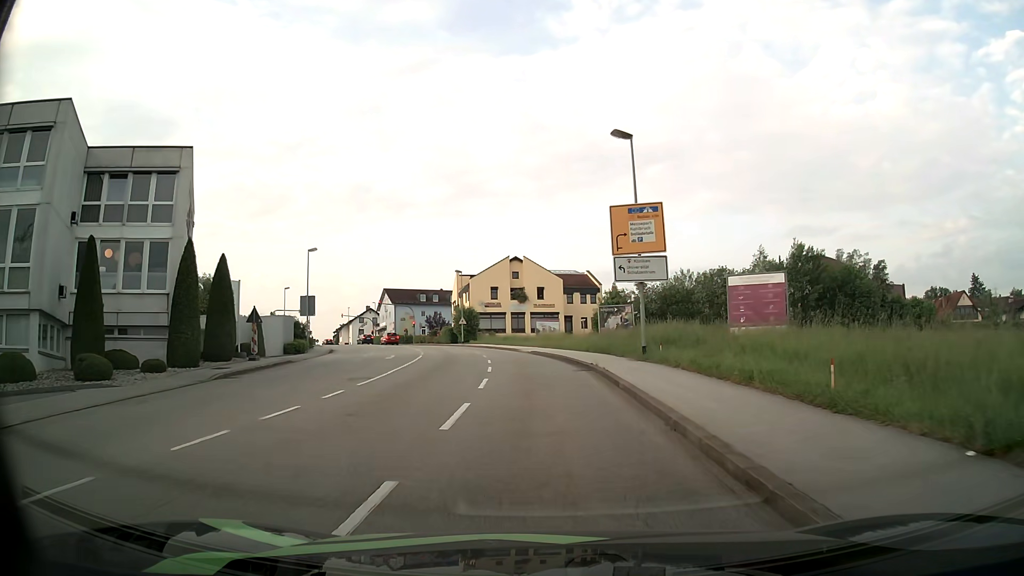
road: tertiary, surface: asphalt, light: Day
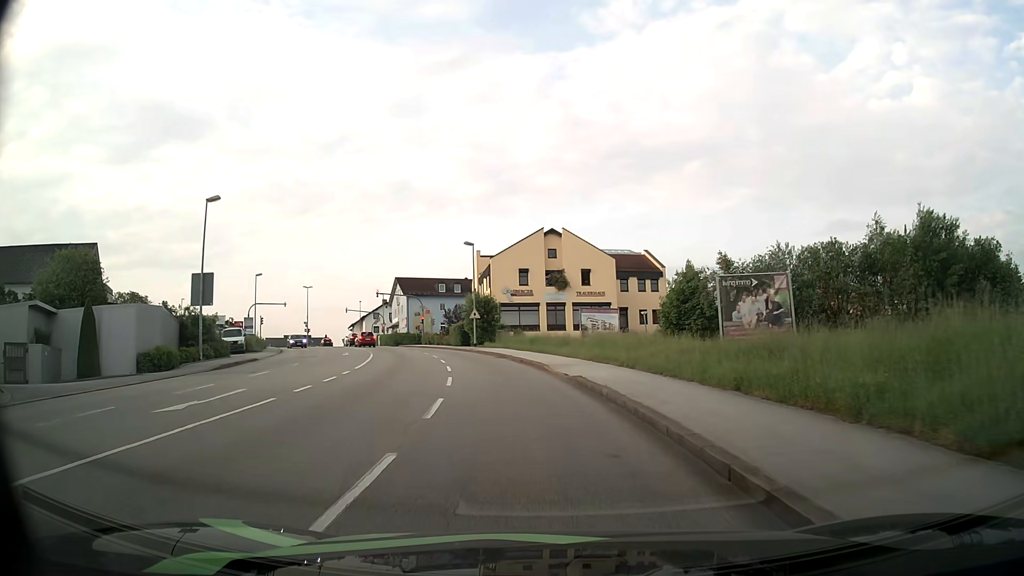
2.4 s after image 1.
(-0.5, +22.9) m; -4°
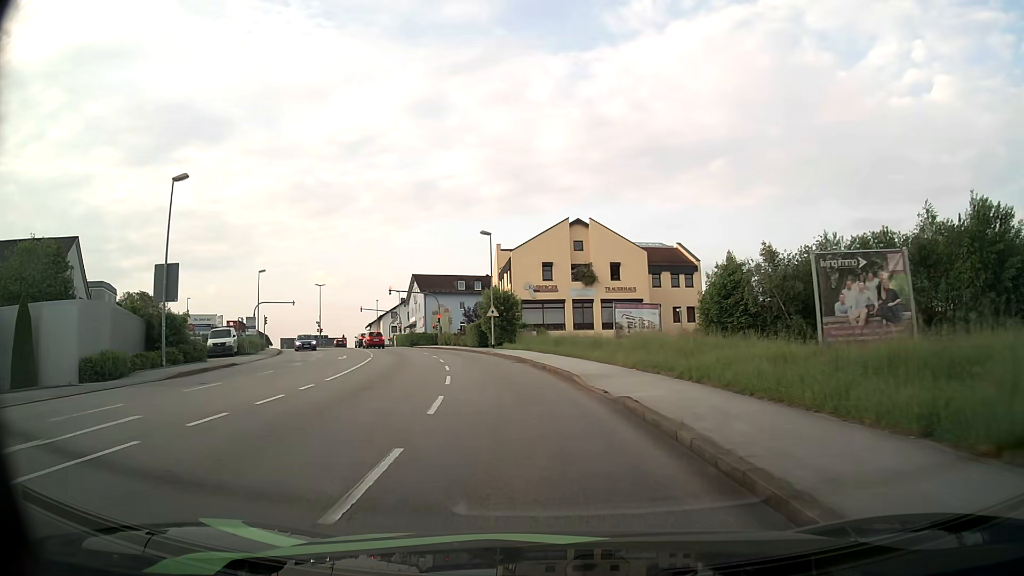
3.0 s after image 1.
(-0.1, +5.7) m; -2°
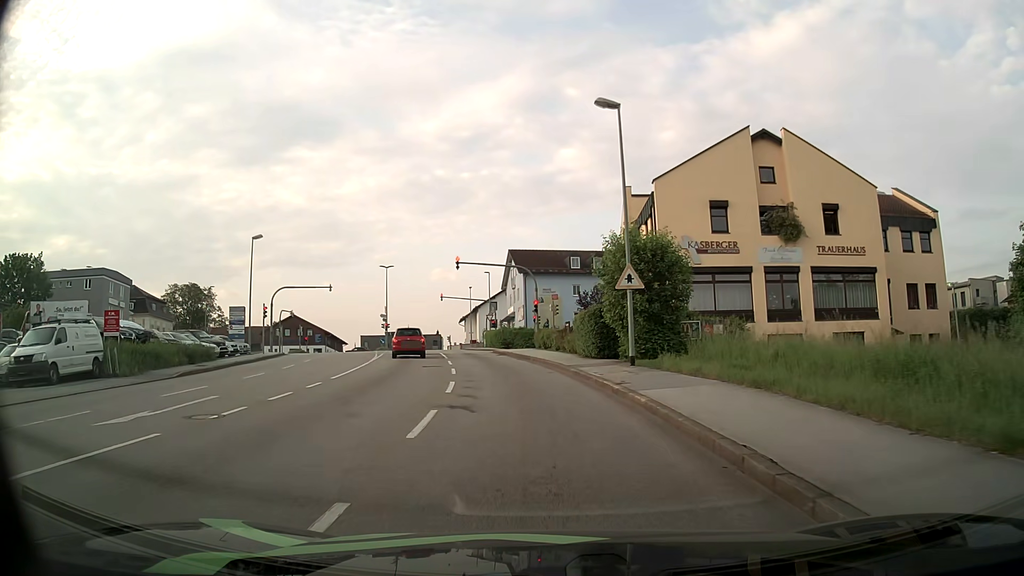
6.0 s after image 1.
(-2.4, +26.9) m; -10°
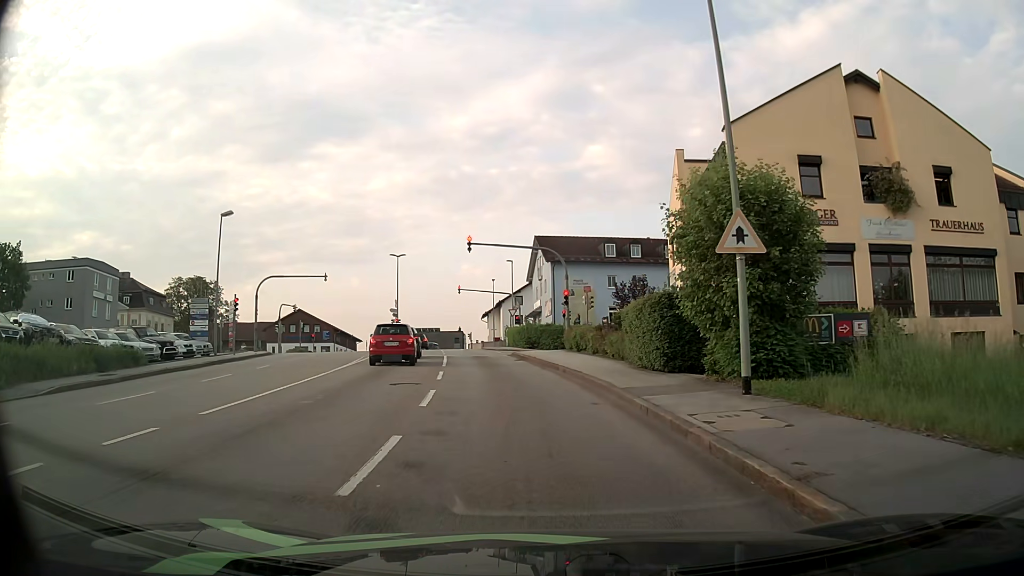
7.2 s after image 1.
(-0.2, +8.9) m; -2°
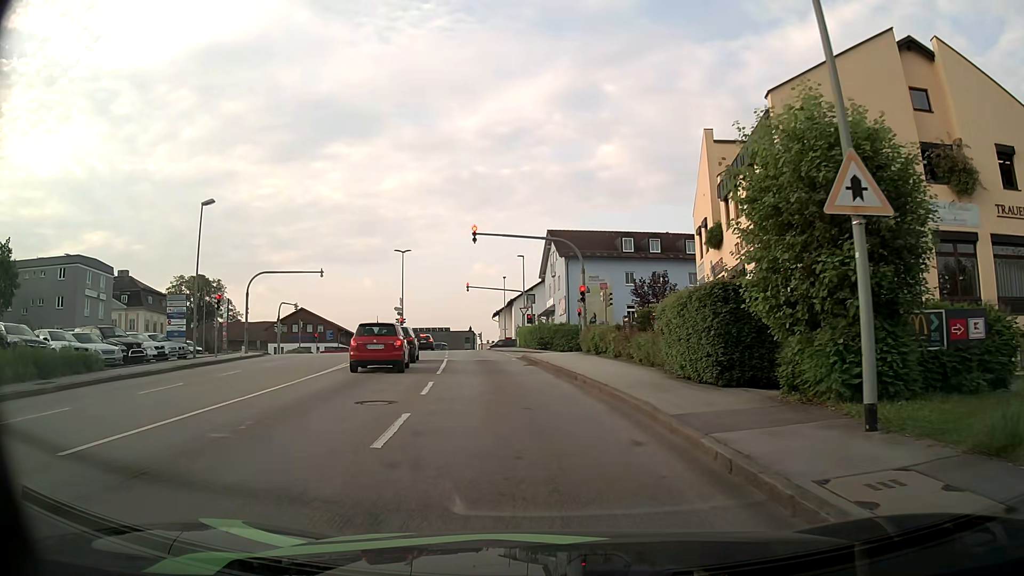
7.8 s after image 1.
(0.0, +3.9) m; -1°
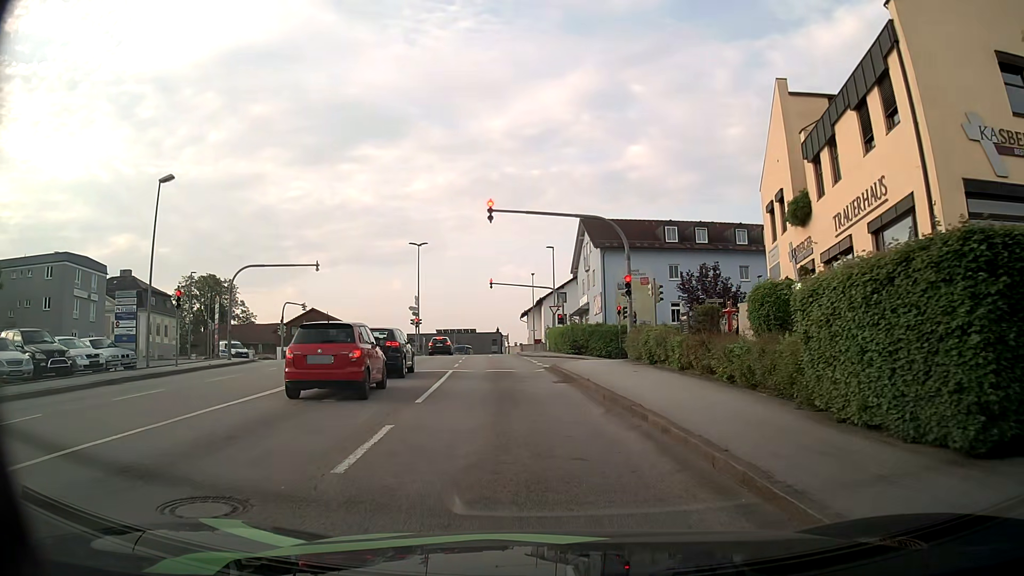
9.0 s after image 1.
(-0.2, +7.2) m; -3°
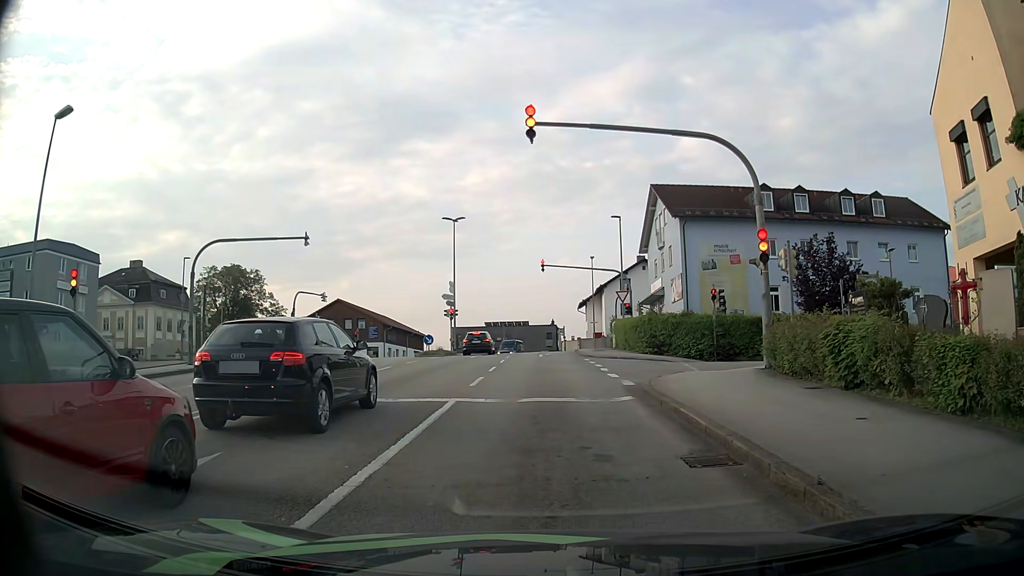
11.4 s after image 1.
(-0.5, +10.8) m; -5°
(0, +10) (0, +20) (0, +30) (0, +40) (0, +50) (+6, +57) (+16, +59) (+26, +60) (+36, +60) (+46, +61) m
